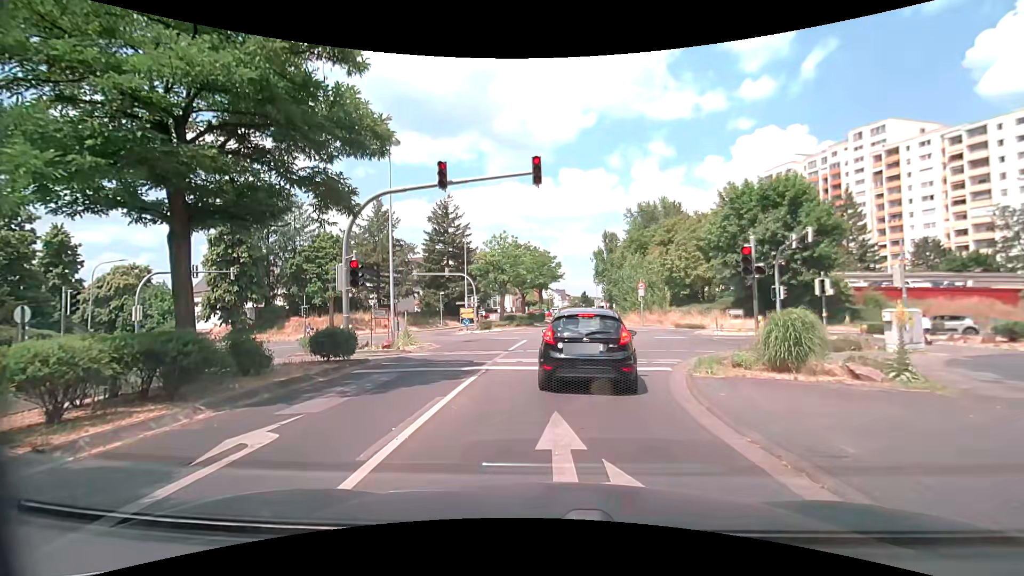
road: tertiary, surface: asphalt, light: Day
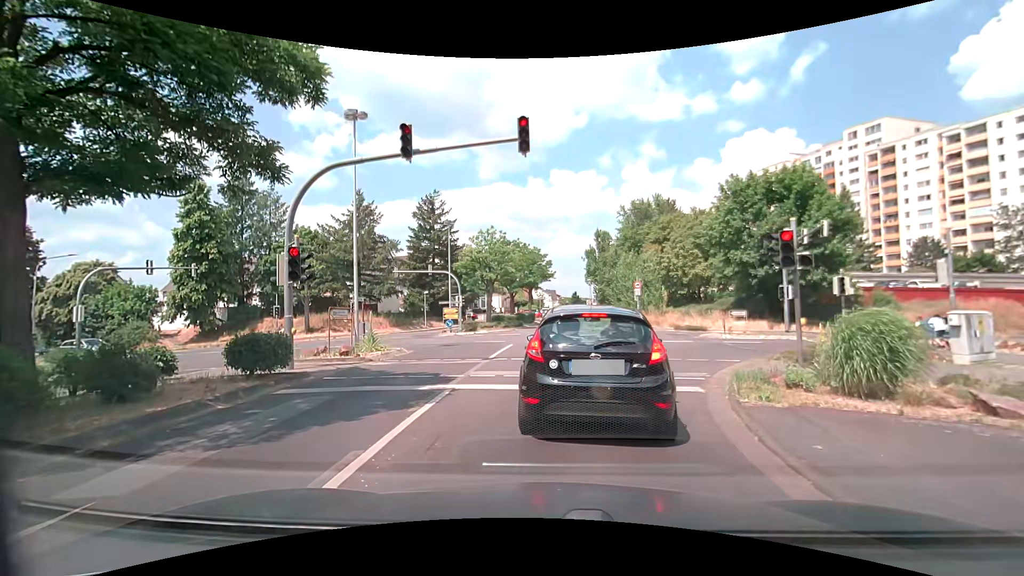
(0.0, +3.0) m; -1°
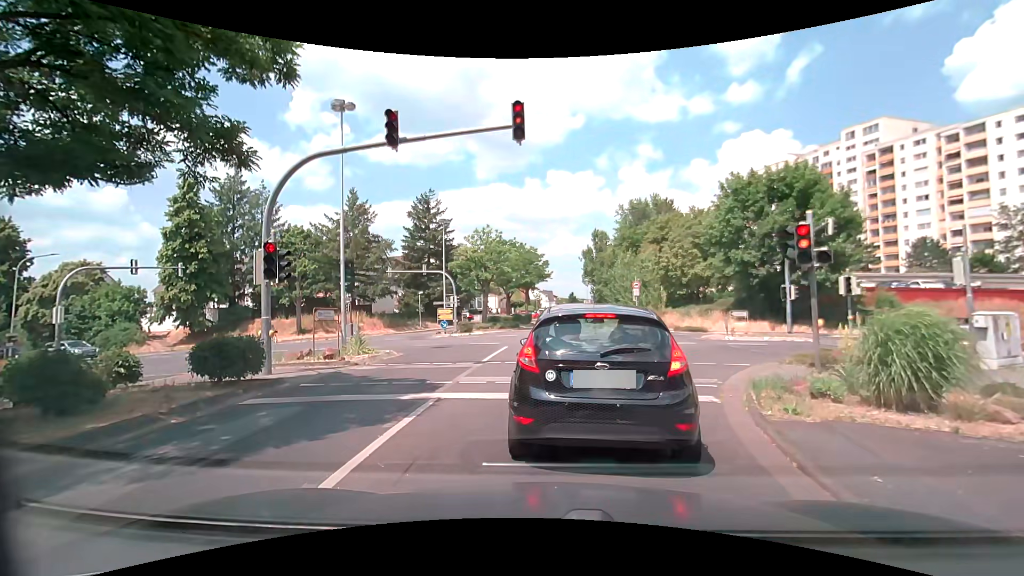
(0.0, +0.9) m; 0°
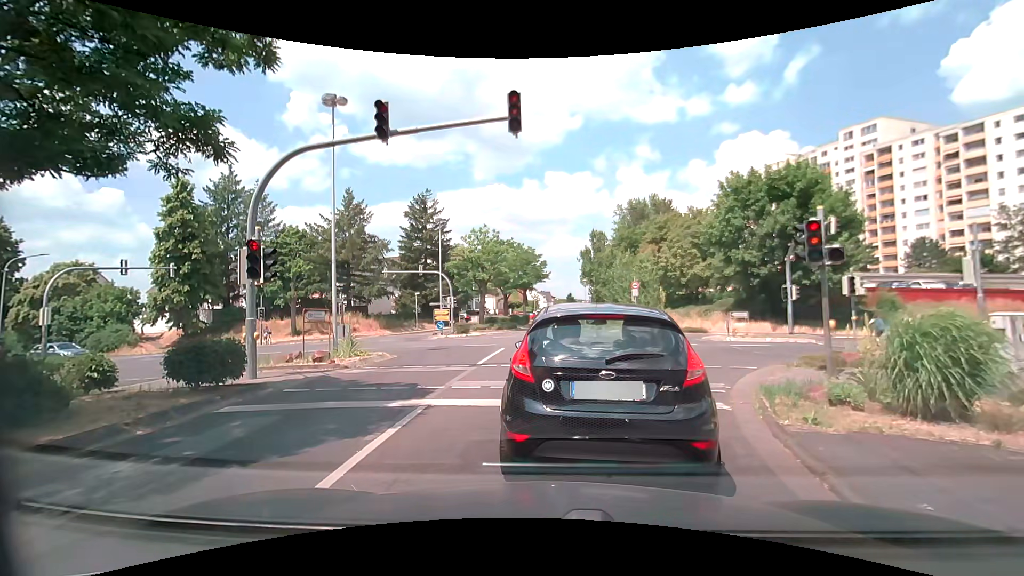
(0.0, +0.5) m; 0°
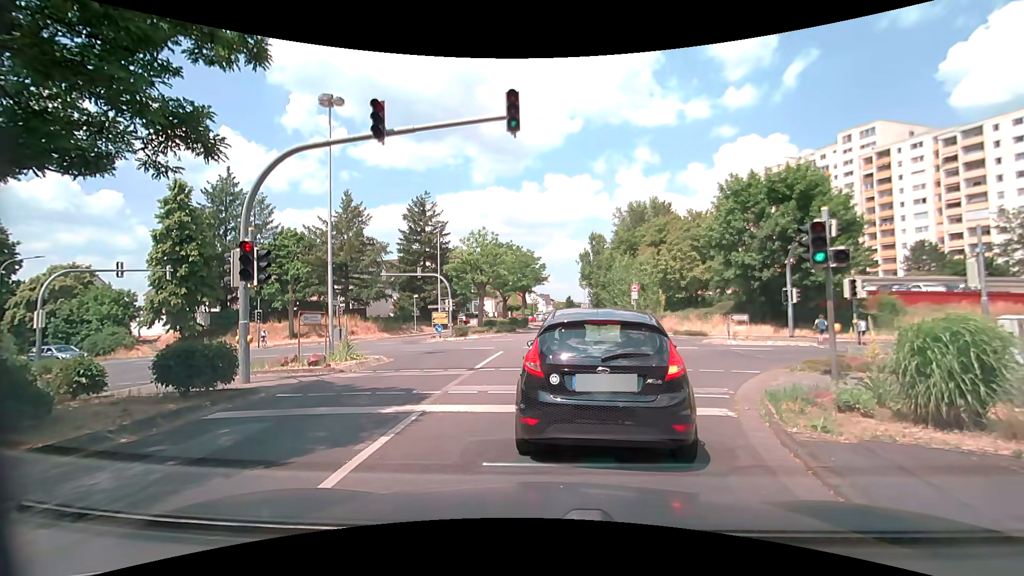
(0.0, +0.3) m; 0°
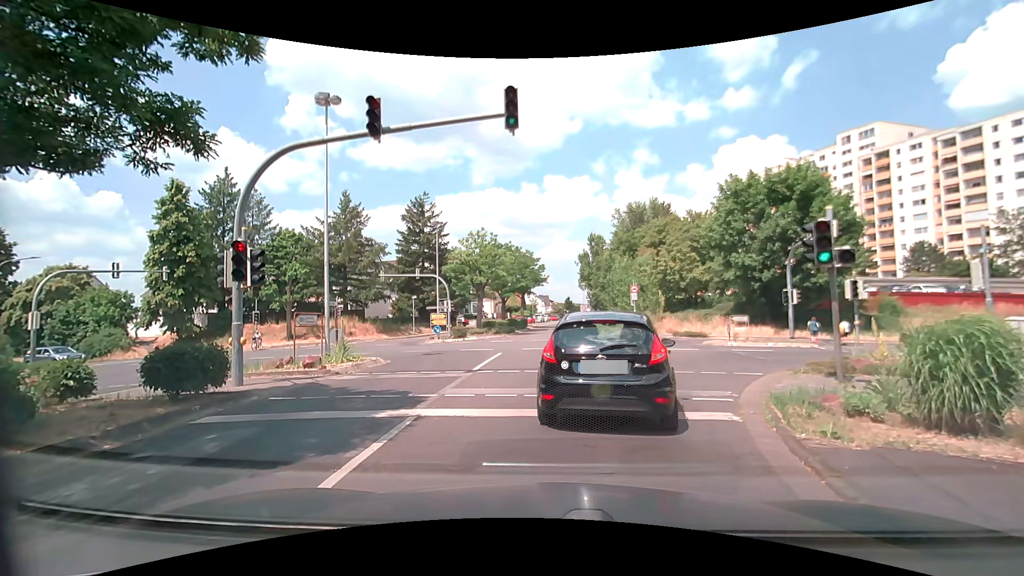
(0.0, +0.2) m; 0°
